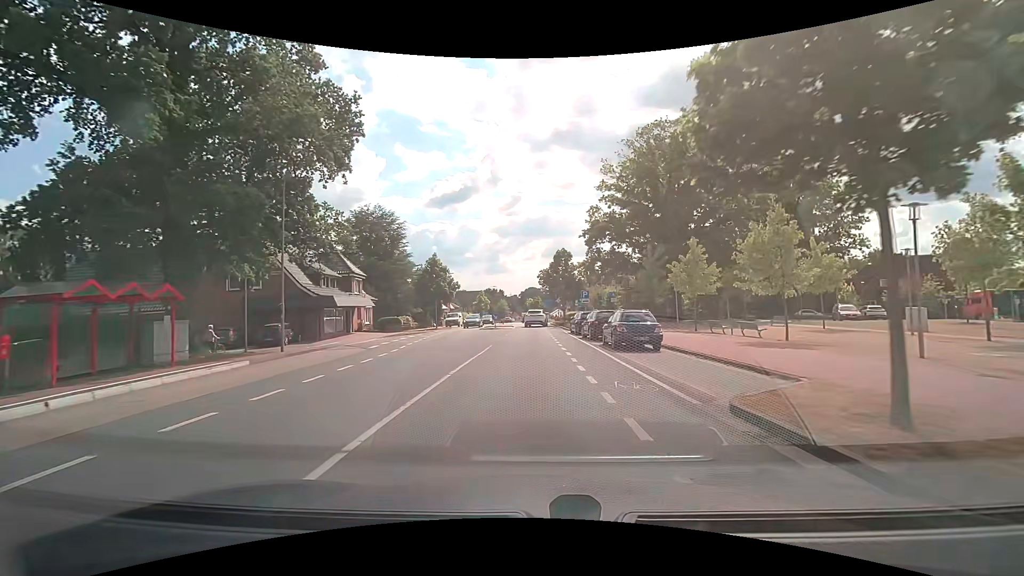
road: secondary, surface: asphalt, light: Day
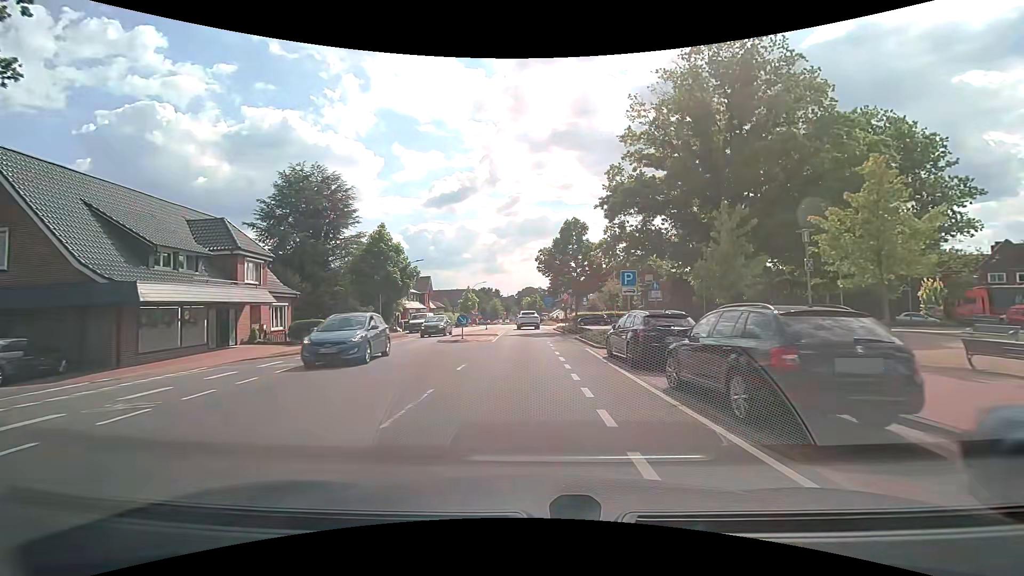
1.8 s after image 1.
(+0.1, +17.9) m; 0°
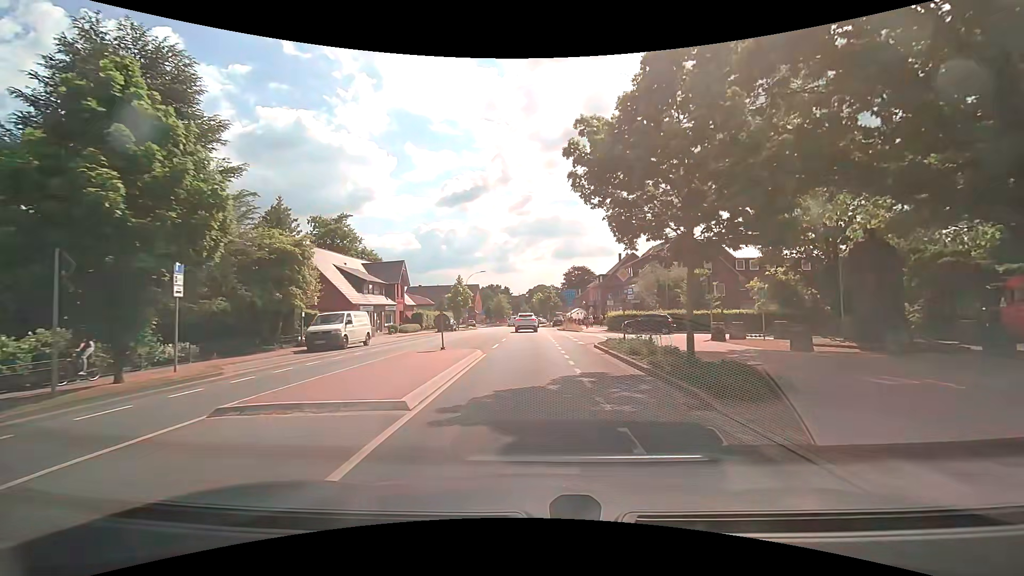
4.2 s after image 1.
(-0.3, +24.1) m; -1°
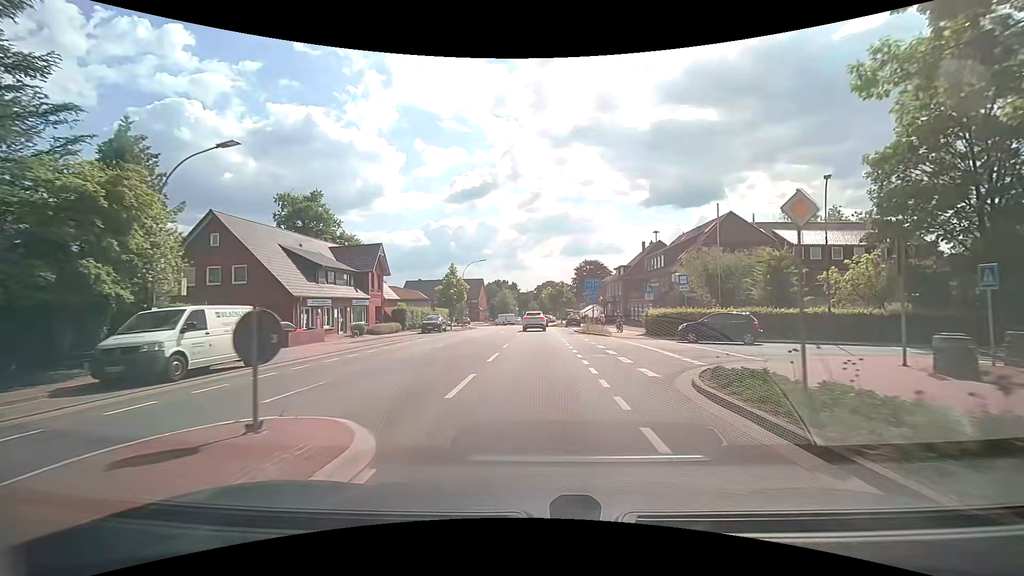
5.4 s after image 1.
(-0.3, +12.4) m; -2°
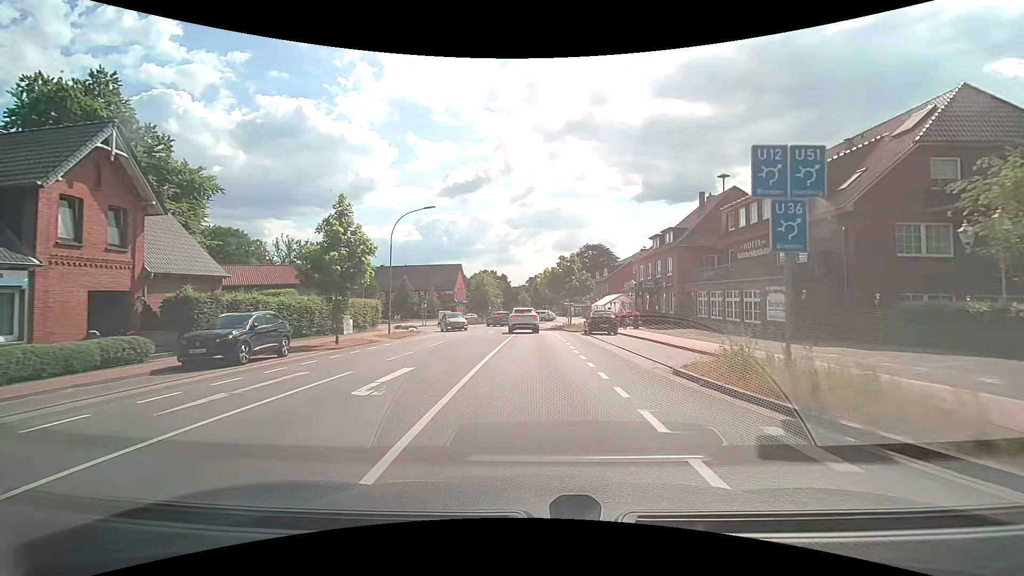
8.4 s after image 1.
(+0.7, +30.5) m; +1°
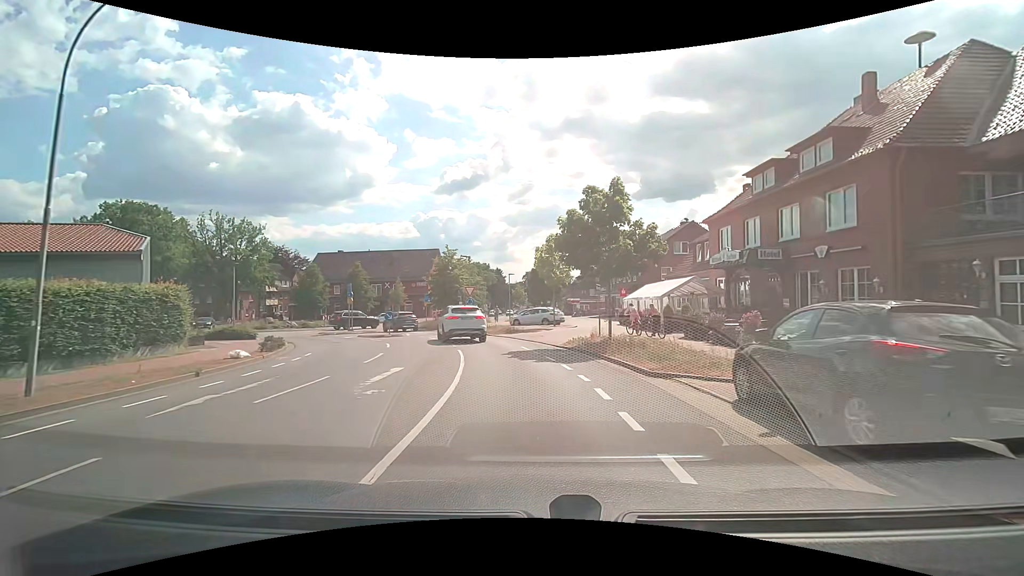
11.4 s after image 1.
(+0.3, +24.5) m; 0°
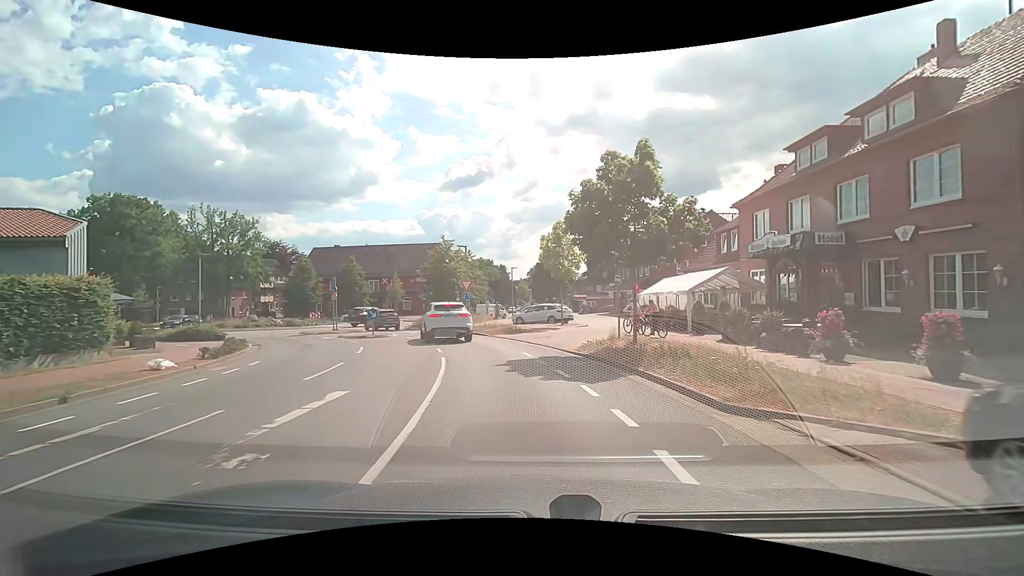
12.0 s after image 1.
(0.0, +4.0) m; -1°
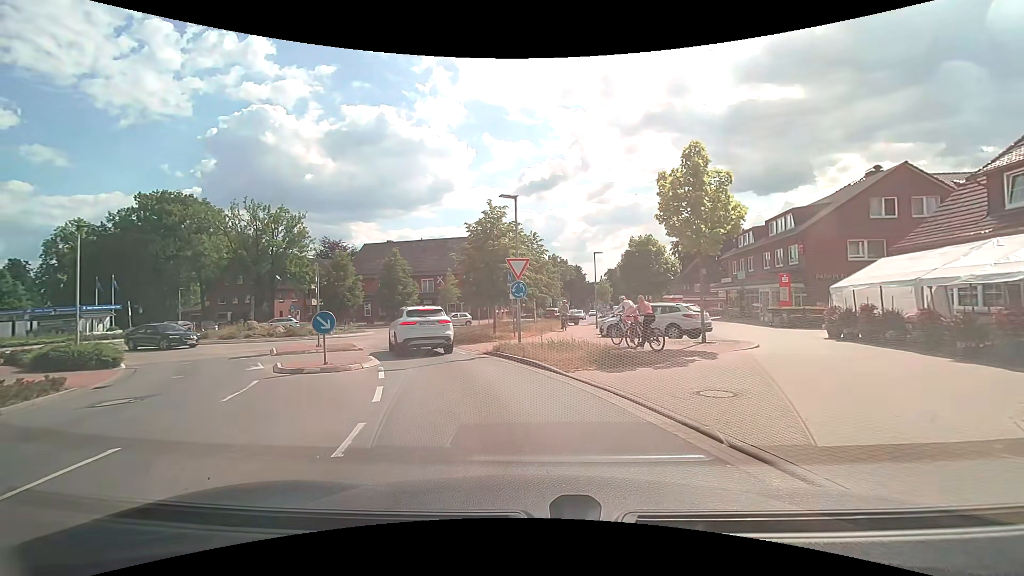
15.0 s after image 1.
(-0.6, +13.9) m; -8°
